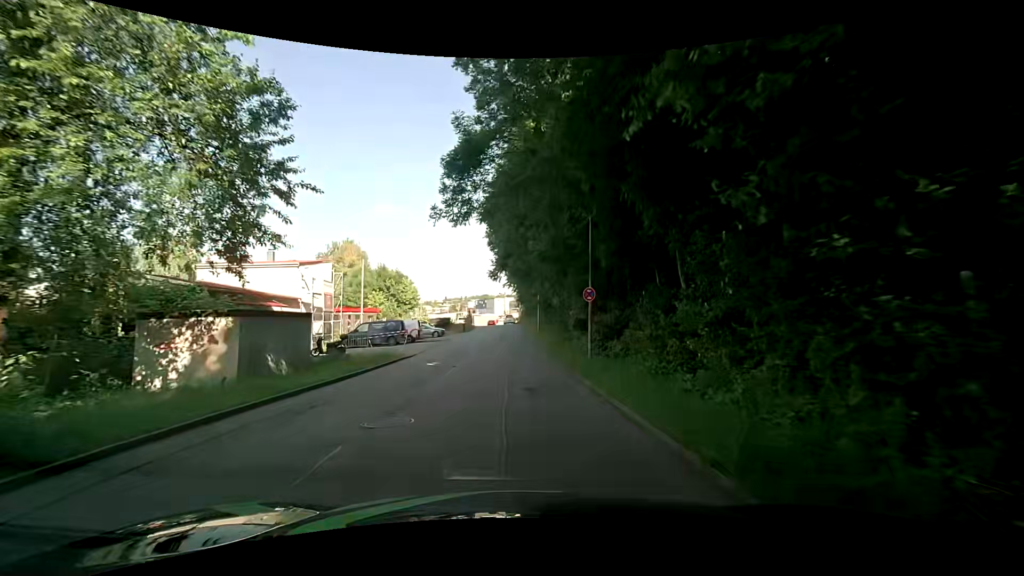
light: Day
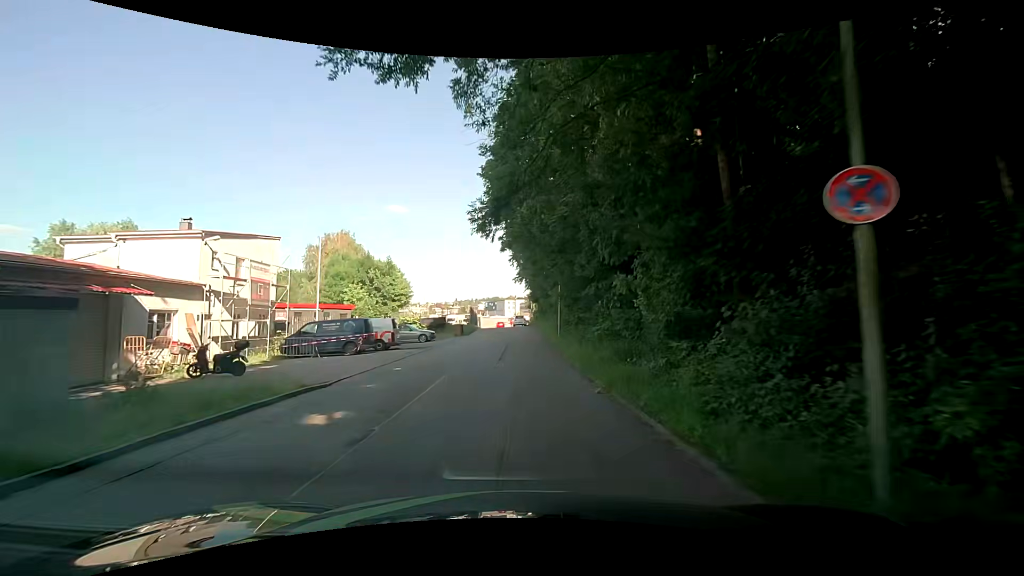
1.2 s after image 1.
(0.0, +11.7) m; 0°
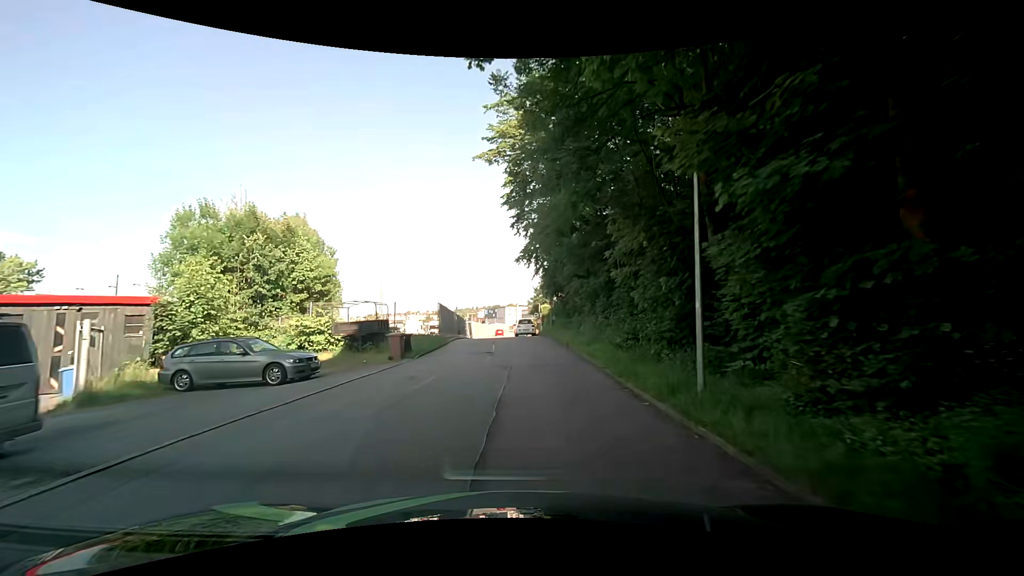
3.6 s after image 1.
(-0.5, +23.5) m; -1°
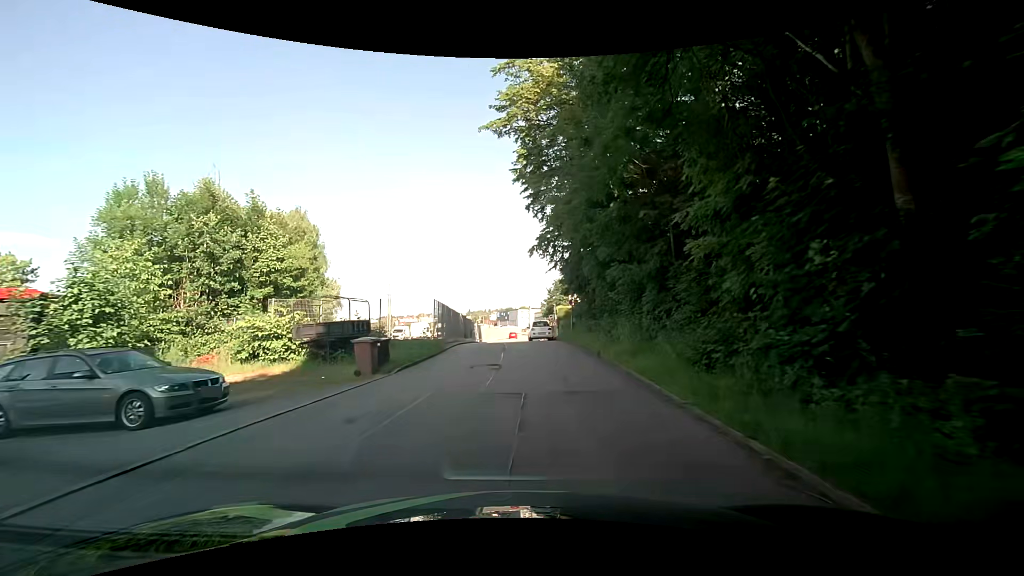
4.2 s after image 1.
(0.0, +5.6) m; 0°
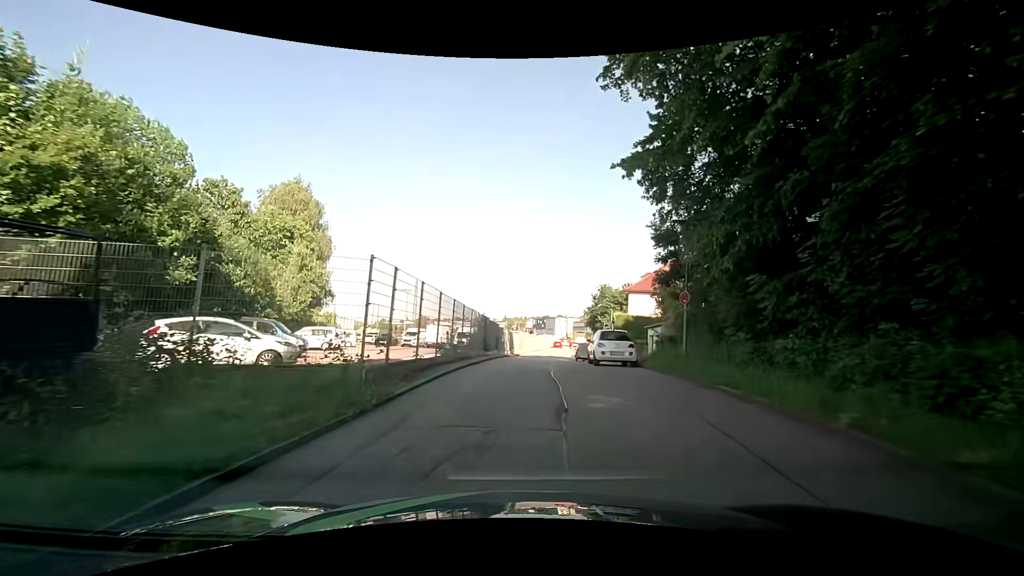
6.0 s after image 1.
(-0.8, +15.4) m; -5°
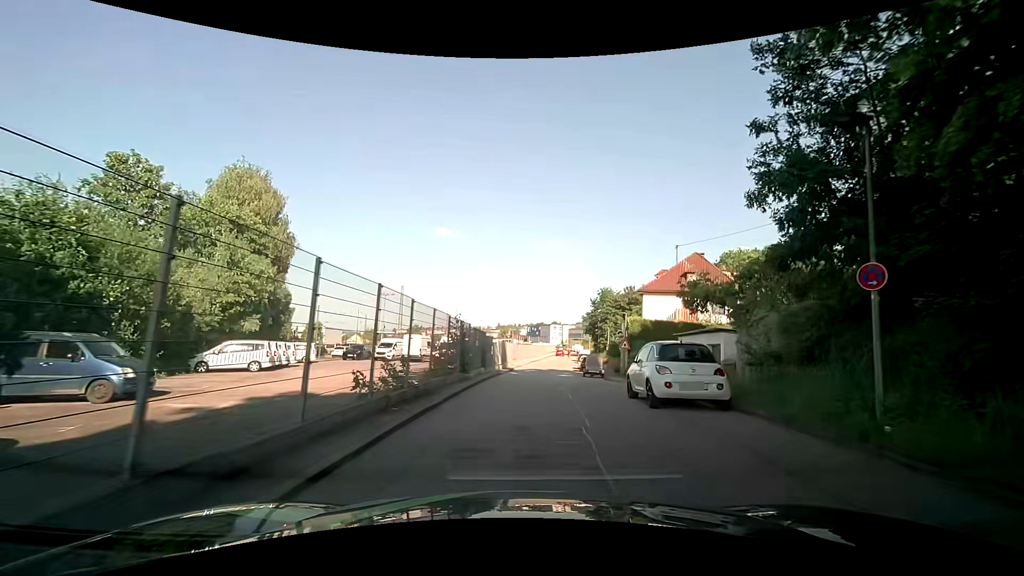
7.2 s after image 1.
(+0.1, +8.9) m; +1°
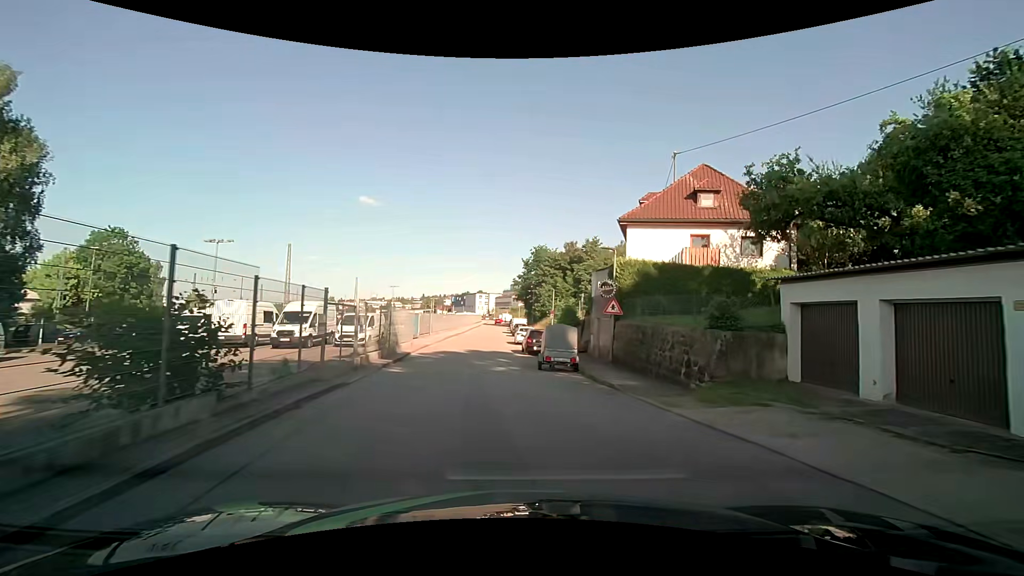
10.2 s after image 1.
(+1.2, +19.7) m; +8°
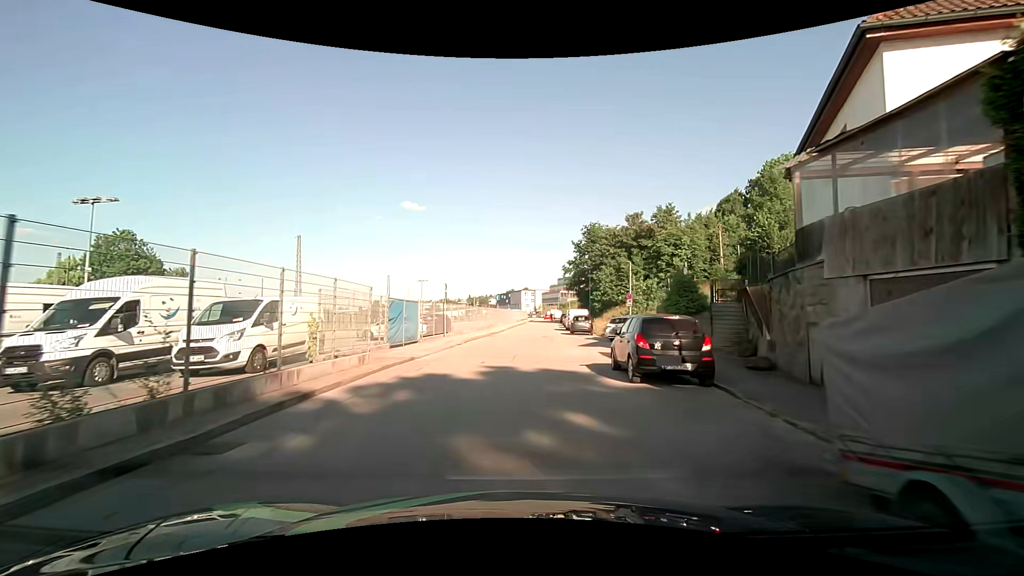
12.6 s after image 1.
(-0.5, +17.4) m; -5°
(0, +10) (0, +20) (+1, +30) (+1, +40) (+2, +50) (+2, +60) (+3, +70) (+4, +80) (+5, +90) (+5, +100) m
